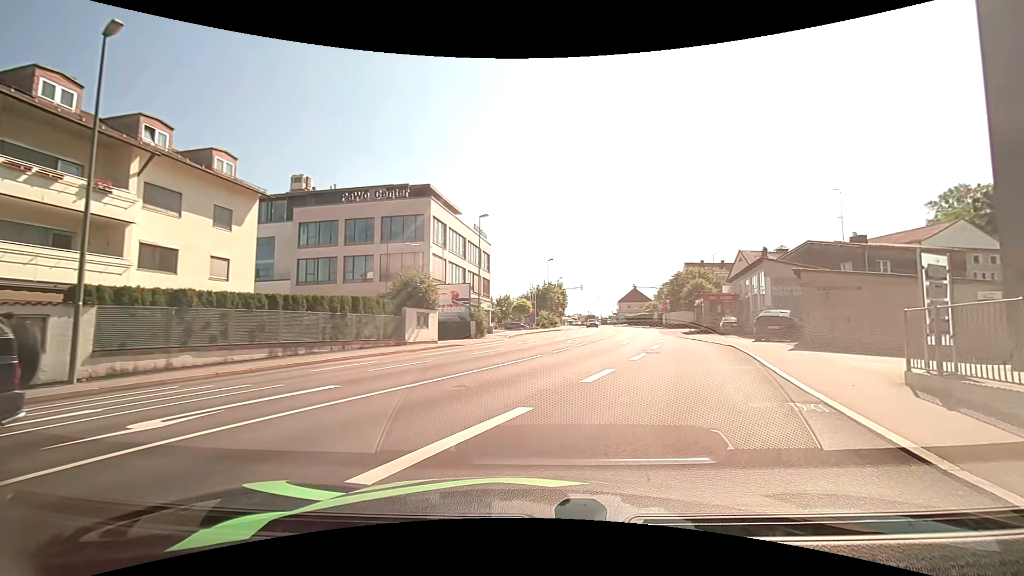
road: tertiary_link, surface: asphalt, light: Day
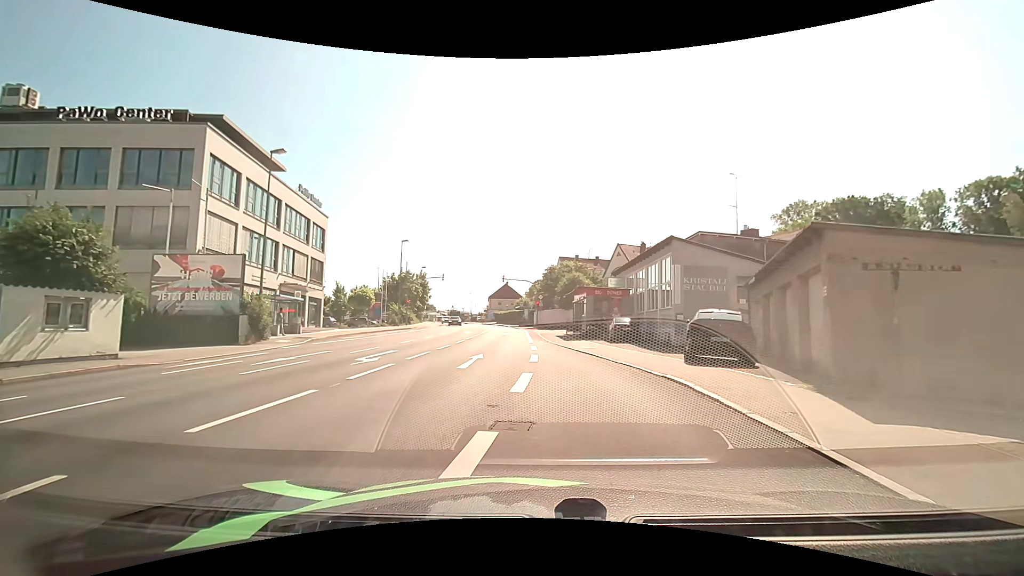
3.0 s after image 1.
(+2.6, +13.2) m; +14°
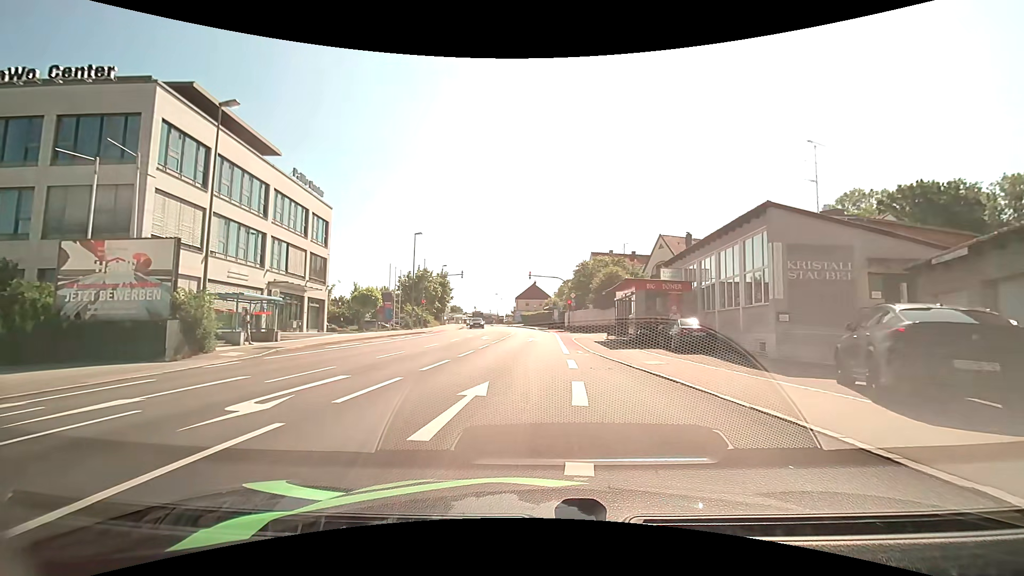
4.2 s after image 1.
(-0.1, +7.4) m; -1°
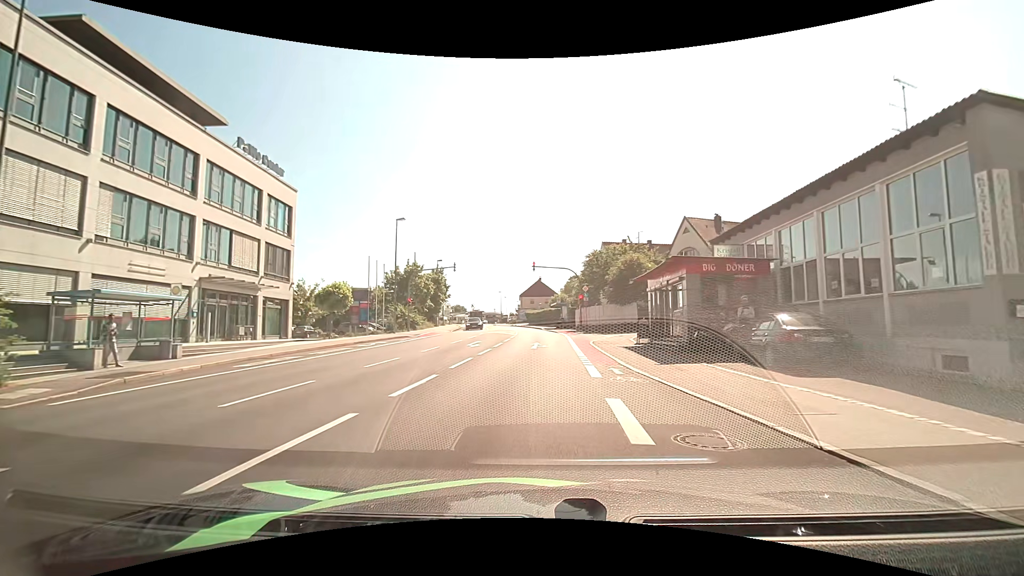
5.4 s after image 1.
(-0.2, +8.4) m; -1°
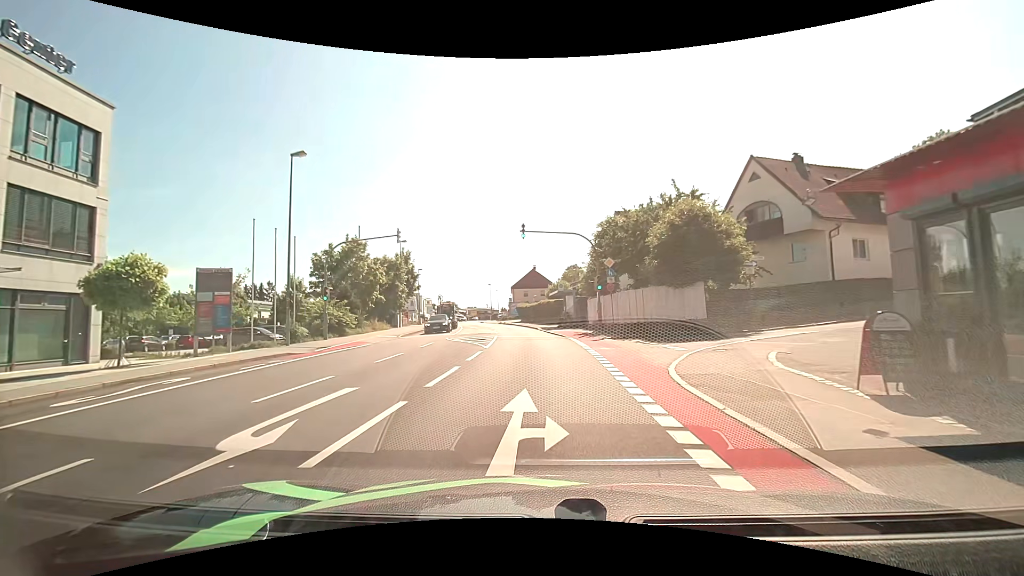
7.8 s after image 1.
(0.0, +17.6) m; +1°
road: tertiary
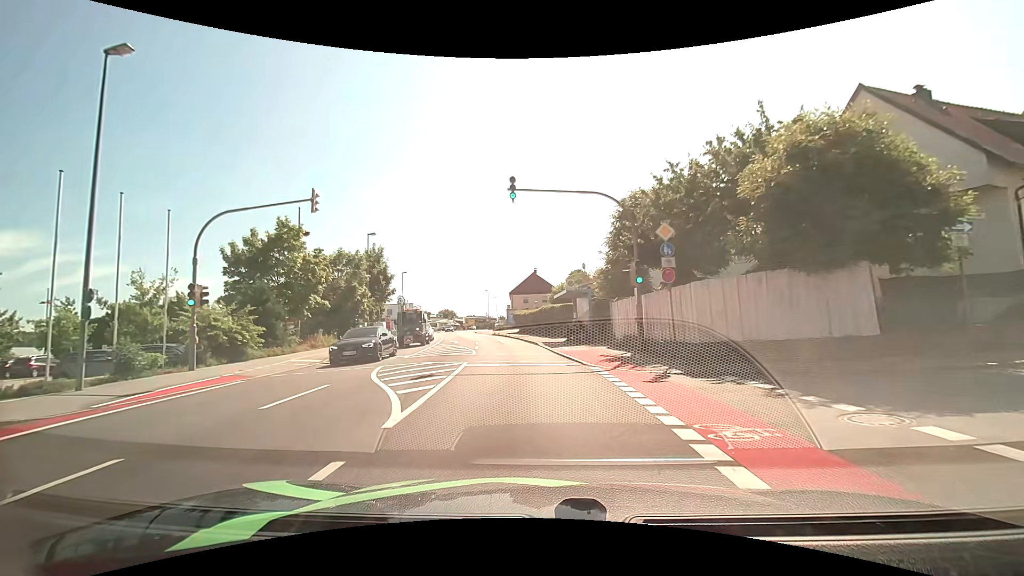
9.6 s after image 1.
(0.0, +11.7) m; -1°
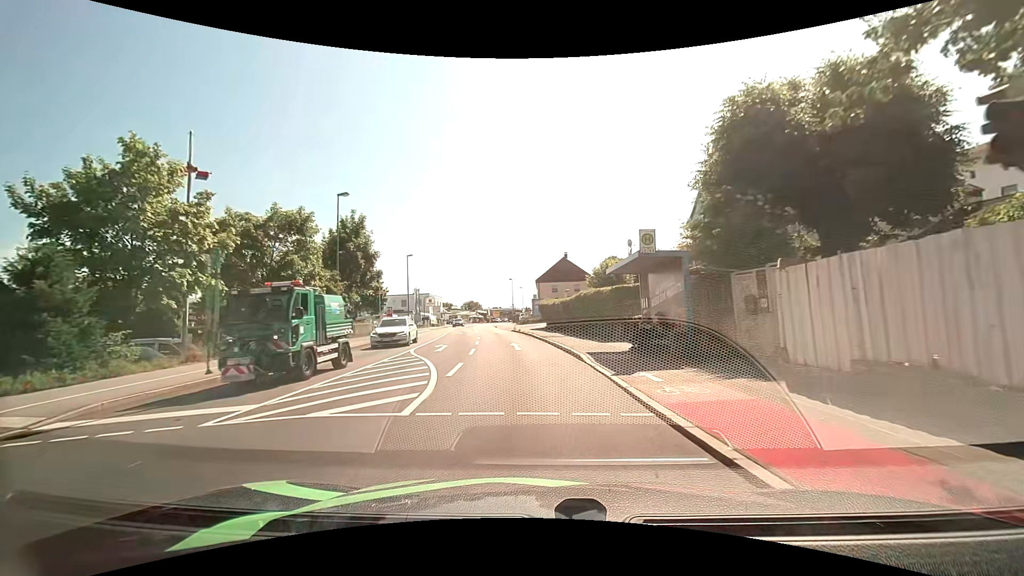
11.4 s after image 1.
(-0.3, +13.8) m; -3°
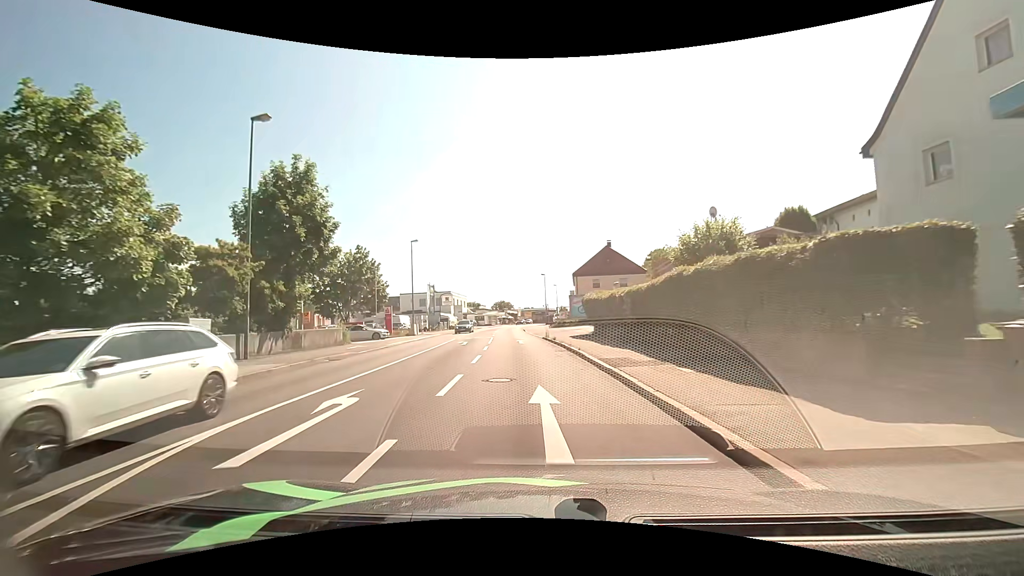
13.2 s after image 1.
(-0.6, +14.8) m; -4°
(0, +10) (-1, +20) (-1, +30) (-2, +40) (-3, +50) (-4, +60) (-4, +70) (-4, +80) (-4, +90) (-4, +100) m
